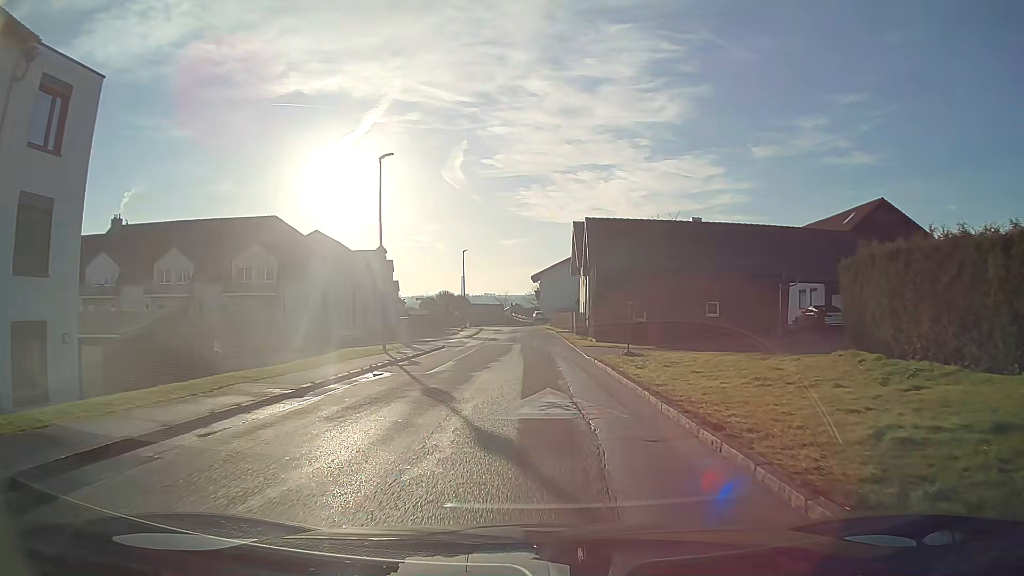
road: tertiary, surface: asphalt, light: Day
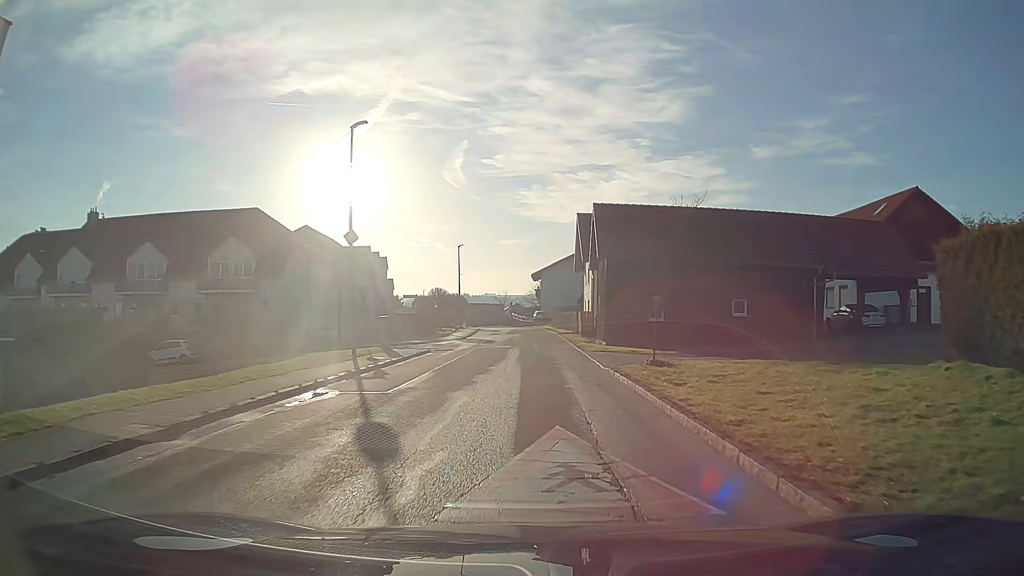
(0.0, +4.8) m; 0°
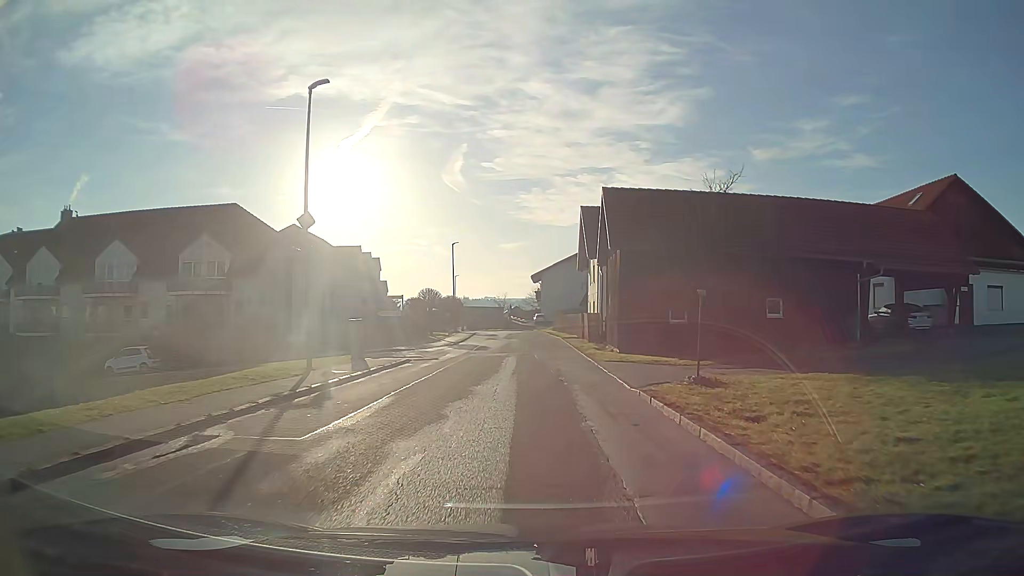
(0.0, +4.7) m; 0°
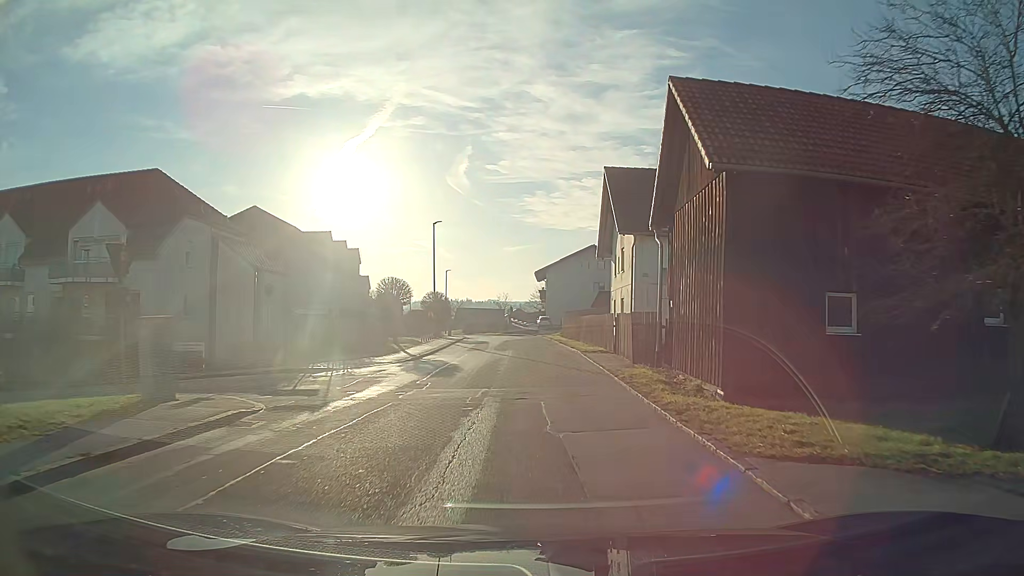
(0.0, +14.1) m; -1°
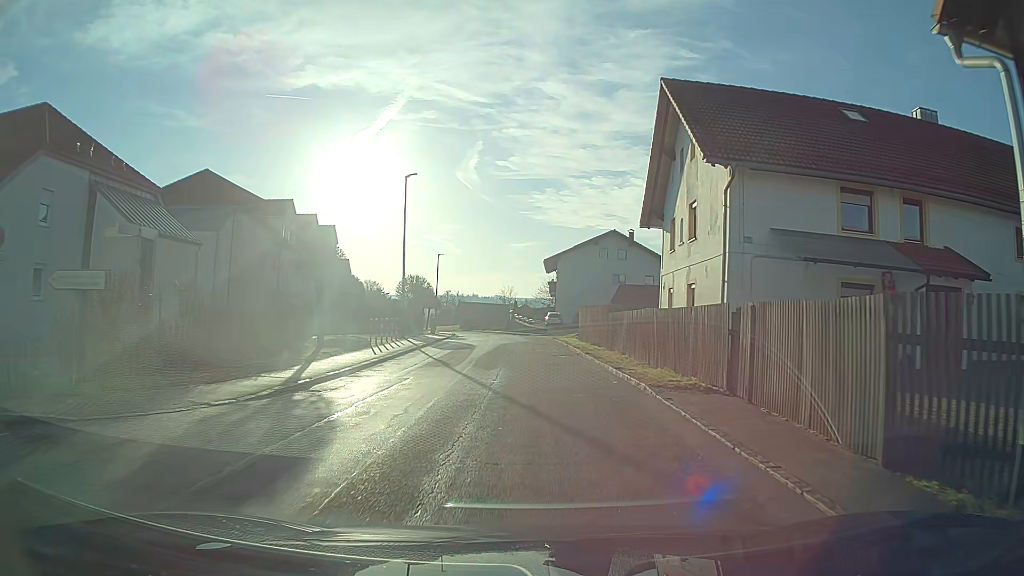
(-0.1, +13.9) m; -1°
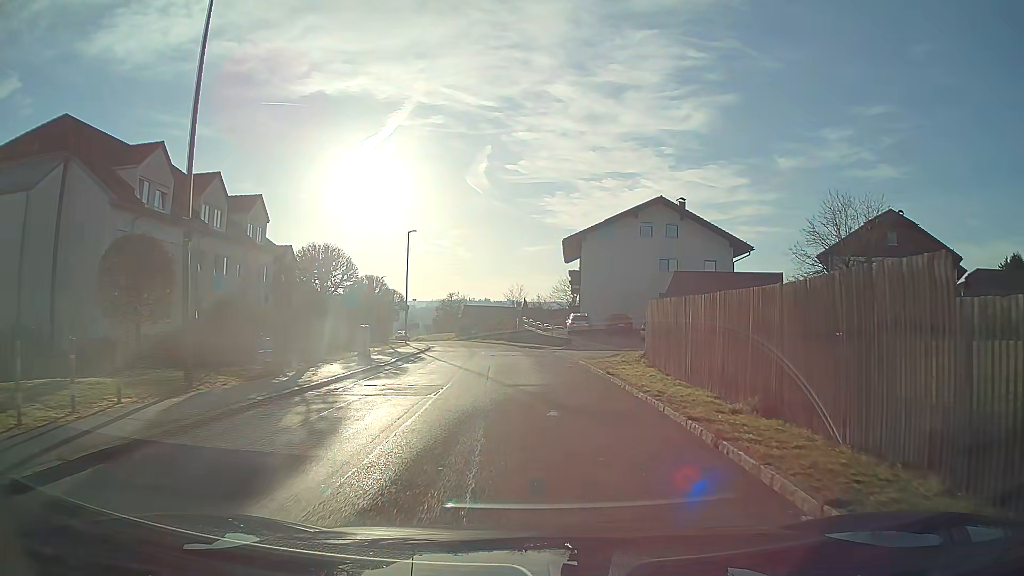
(-0.2, +22.7) m; -1°
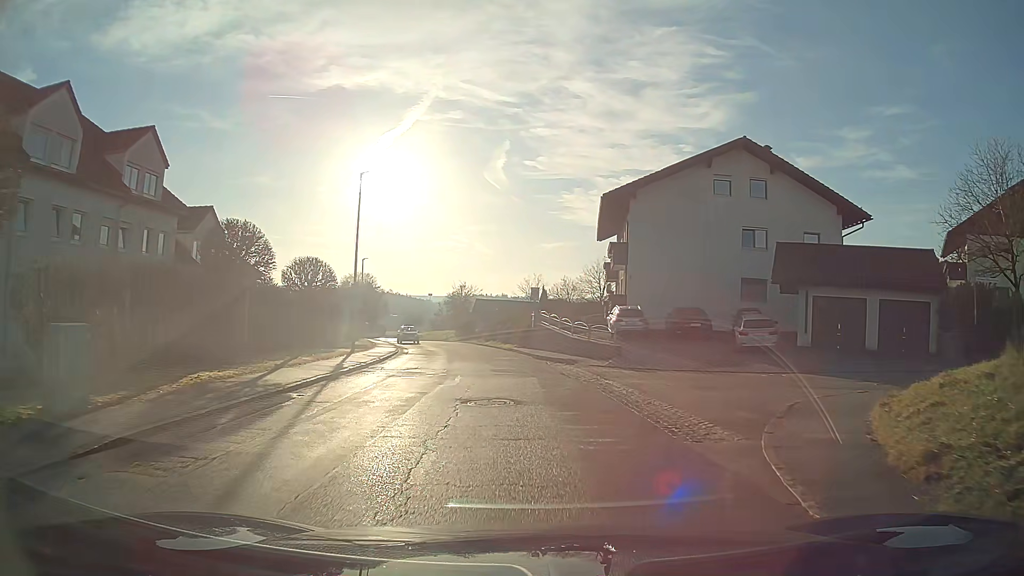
(-0.2, +18.1) m; -1°
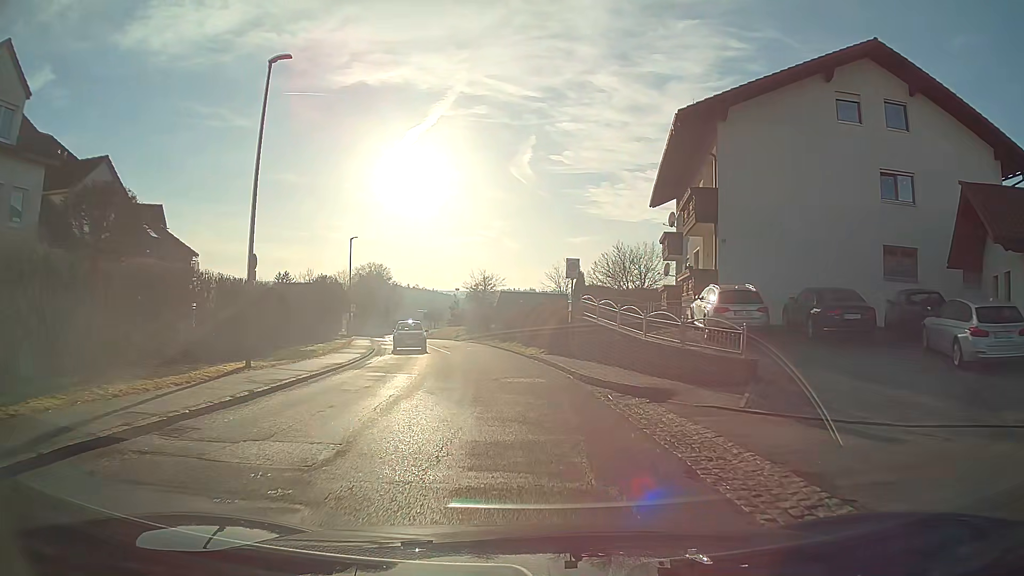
(-0.3, +13.8) m; -3°
